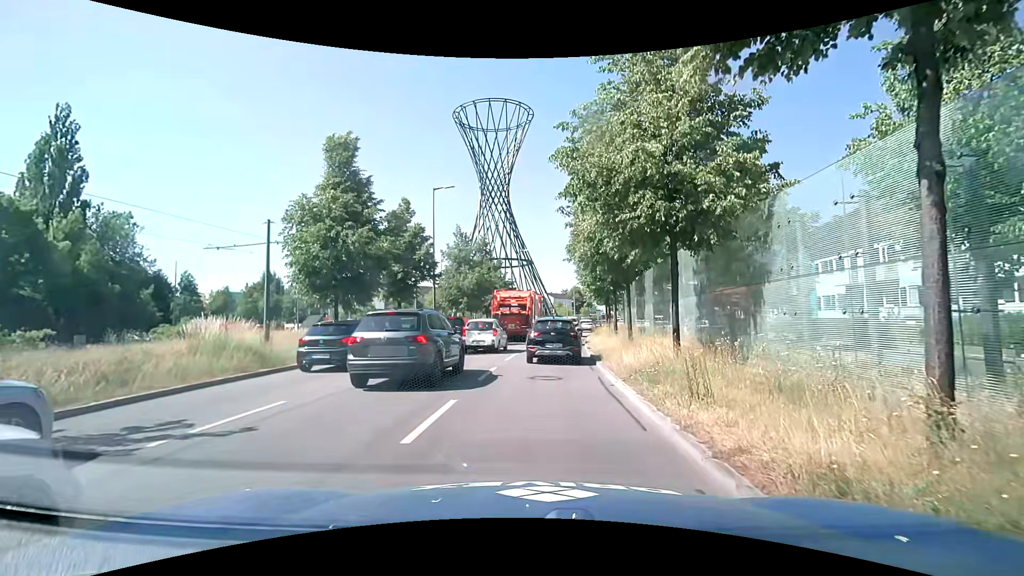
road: primary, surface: asphalt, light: Day
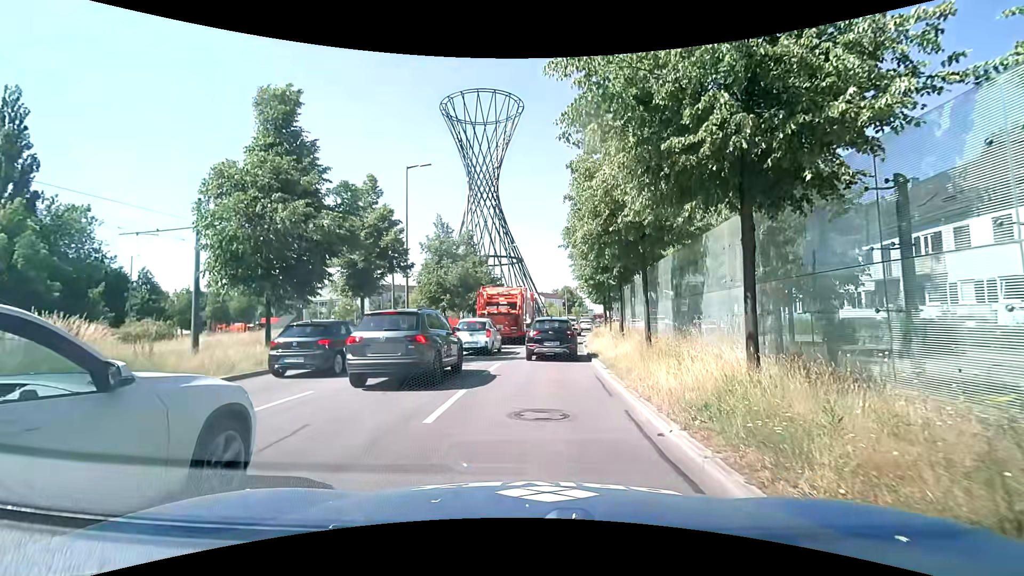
(+0.1, +4.8) m; 0°
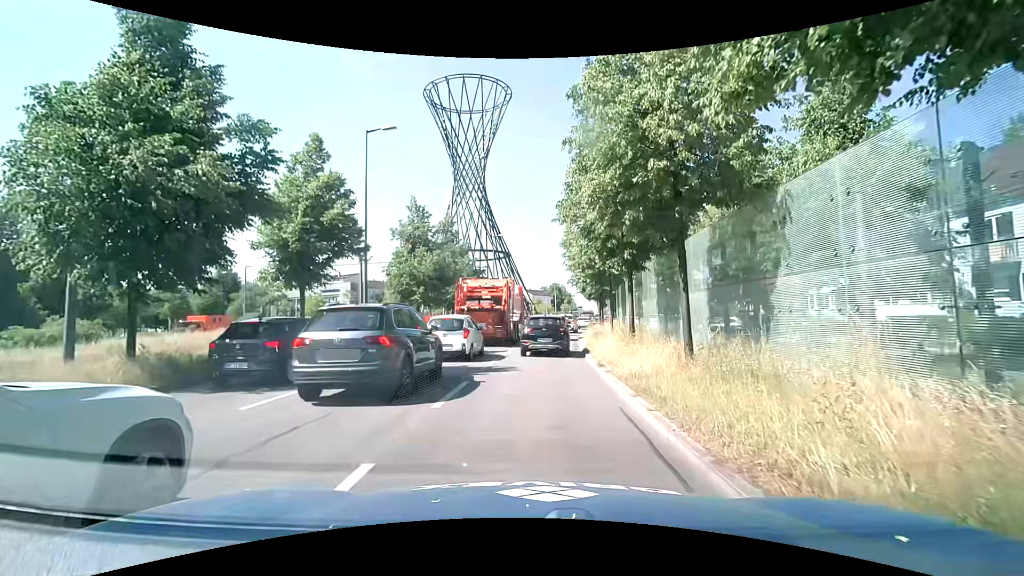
(+0.2, +5.1) m; +2°
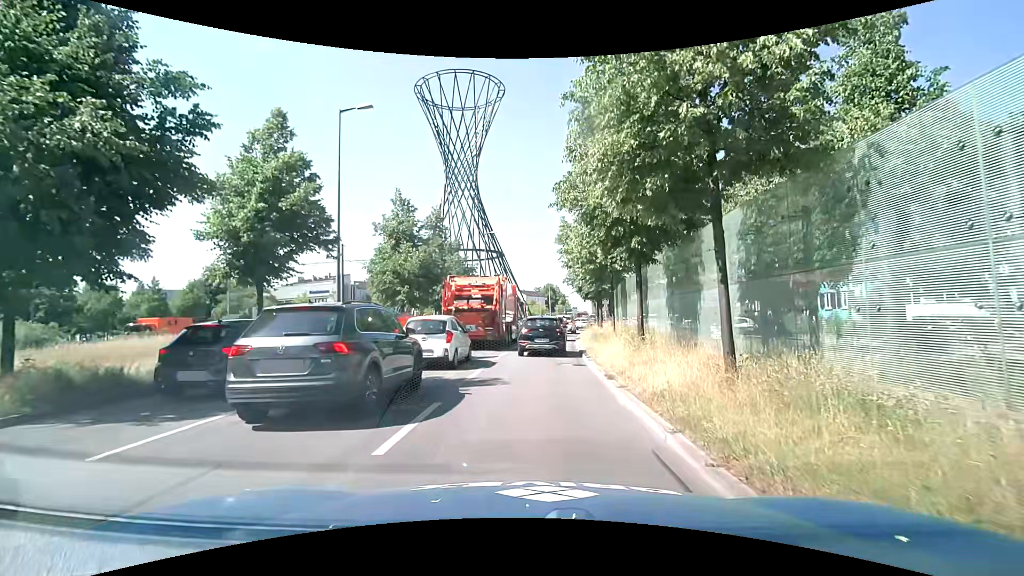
(0.0, +2.5) m; -1°
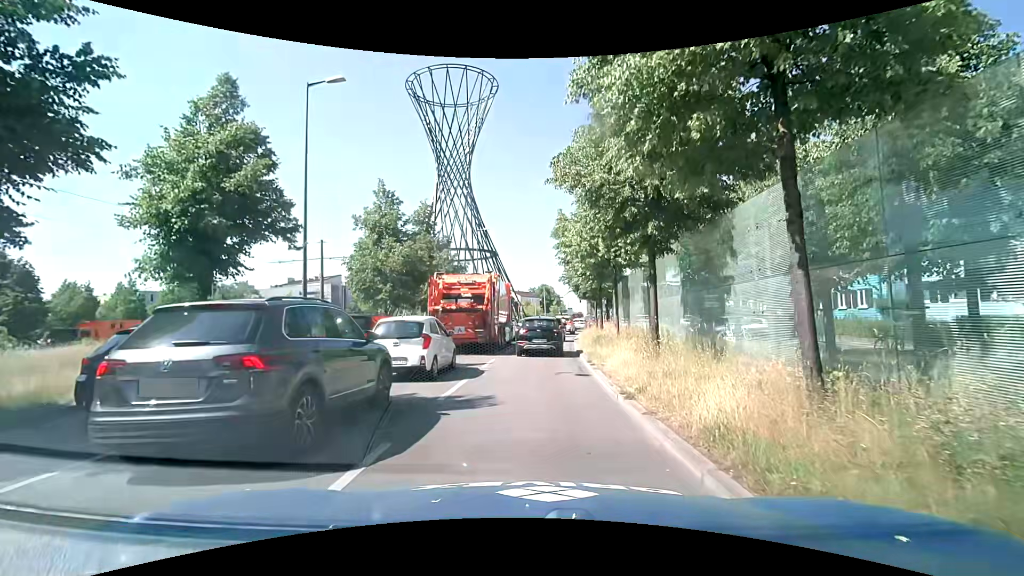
(+0.1, +2.6) m; +2°
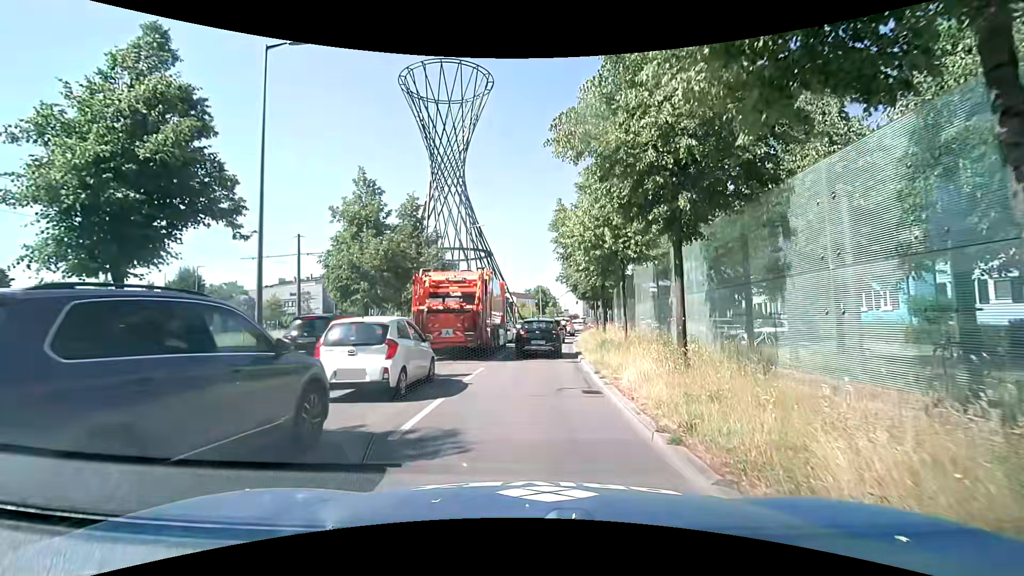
(+0.1, +2.7) m; +1°
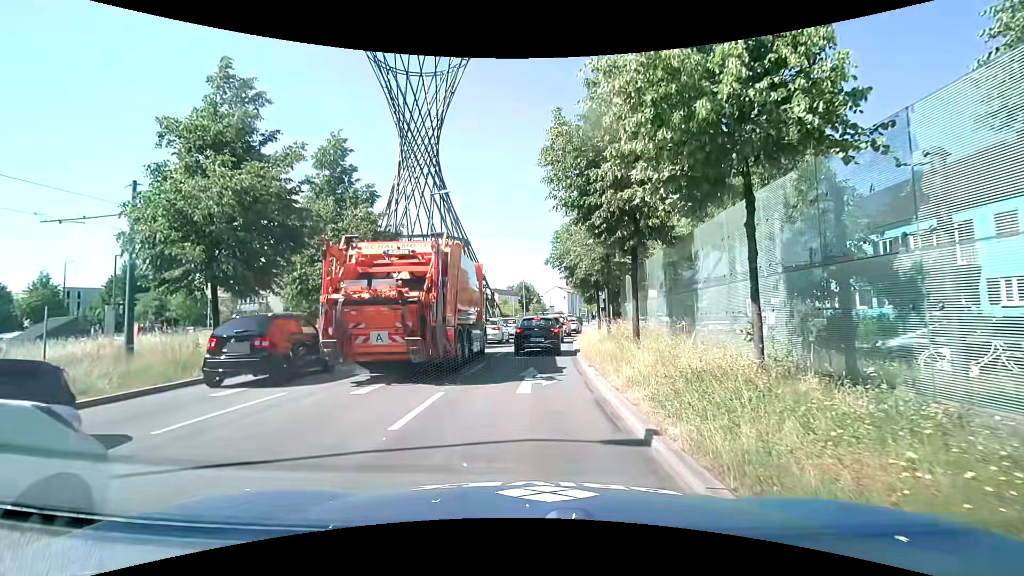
(+0.1, +11.4) m; +2°
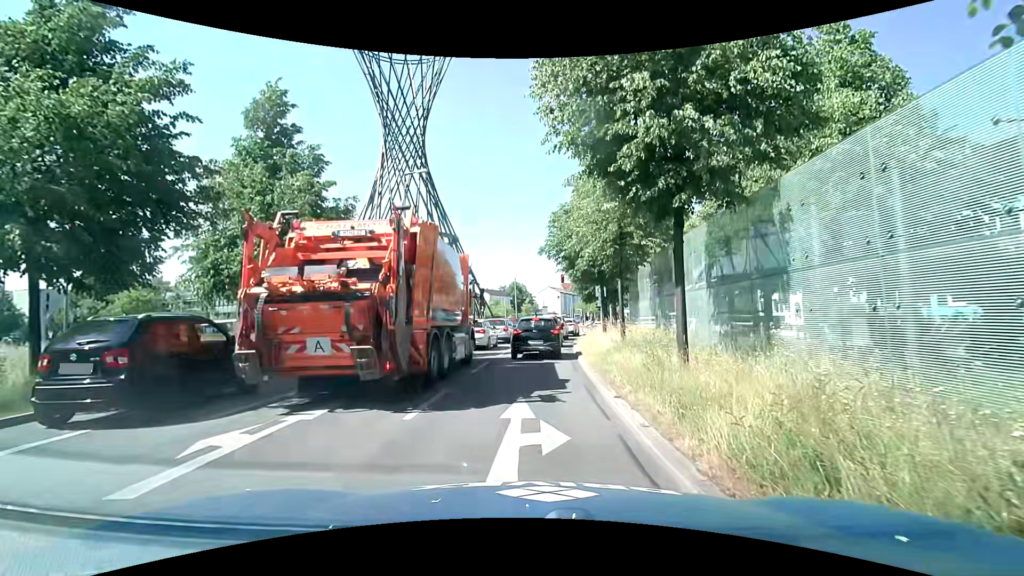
(0.0, +5.2) m; +3°
